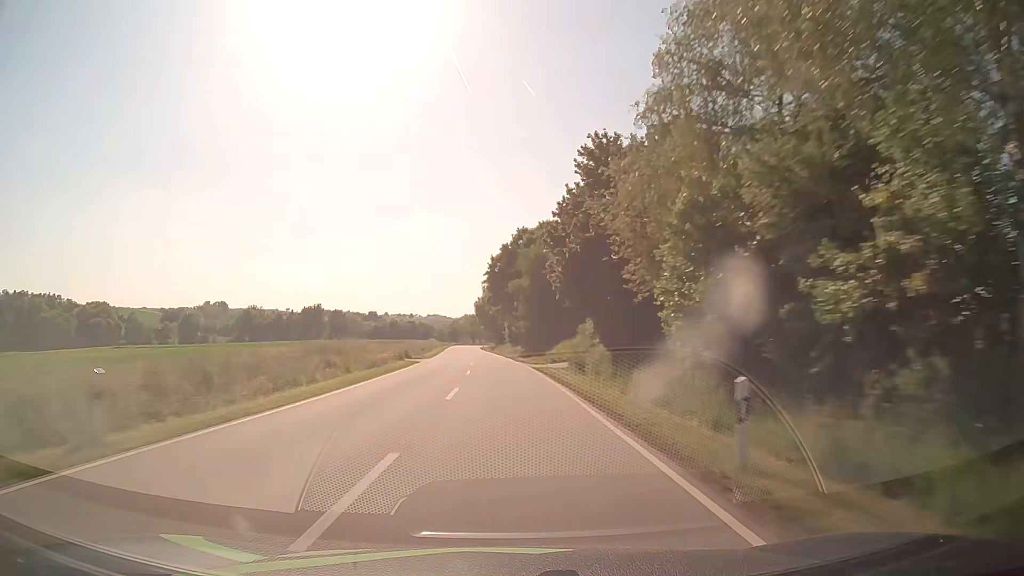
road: secondary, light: Day
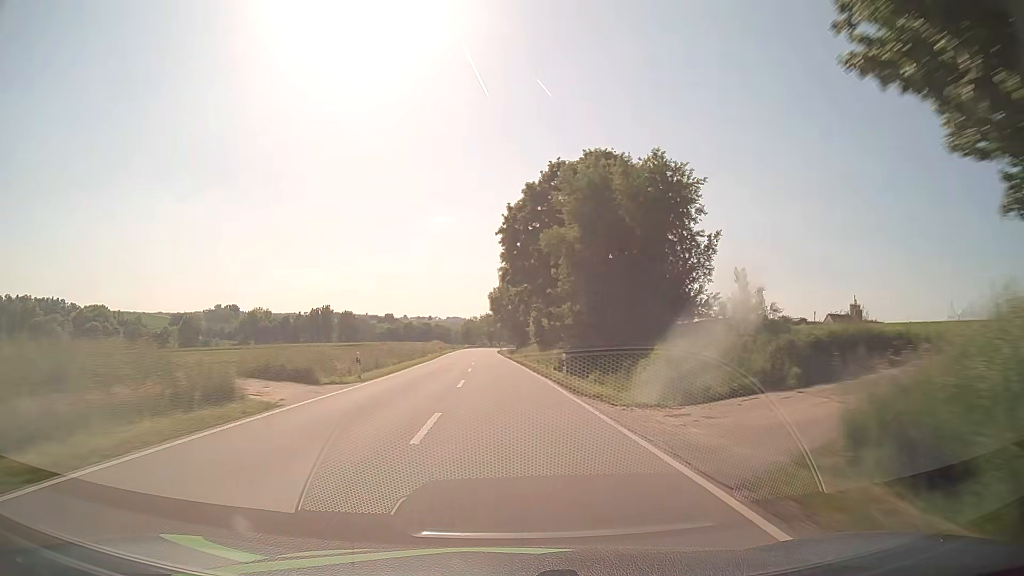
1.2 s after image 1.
(-0.6, +31.2) m; -2°
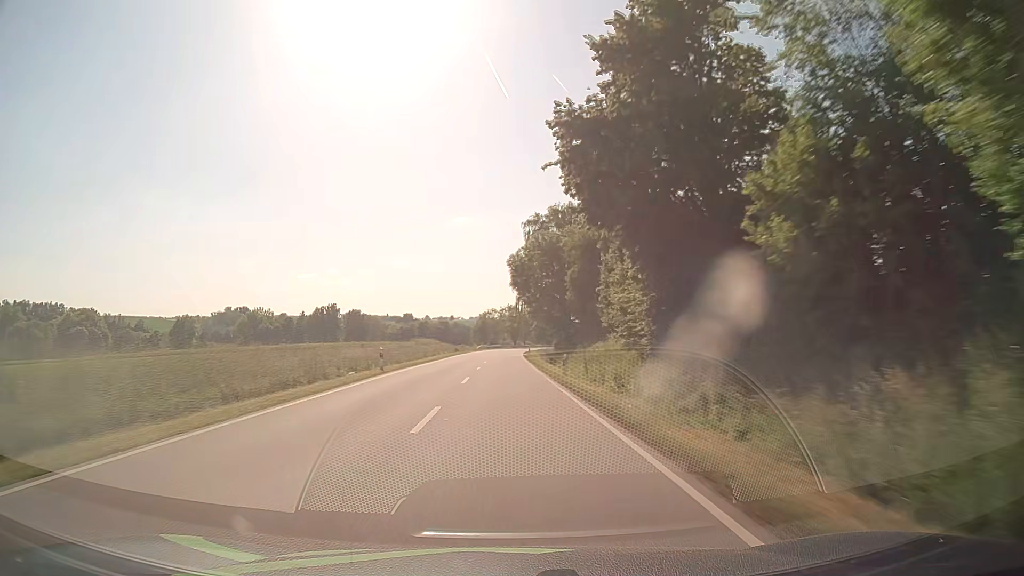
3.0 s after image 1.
(-1.0, +47.0) m; -2°
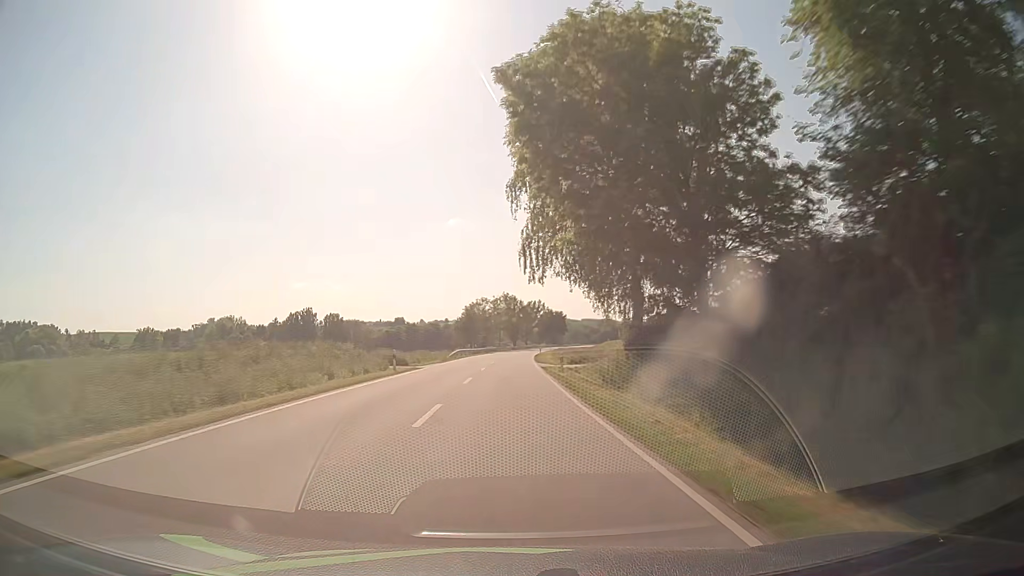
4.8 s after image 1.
(-0.2, +47.3) m; 0°
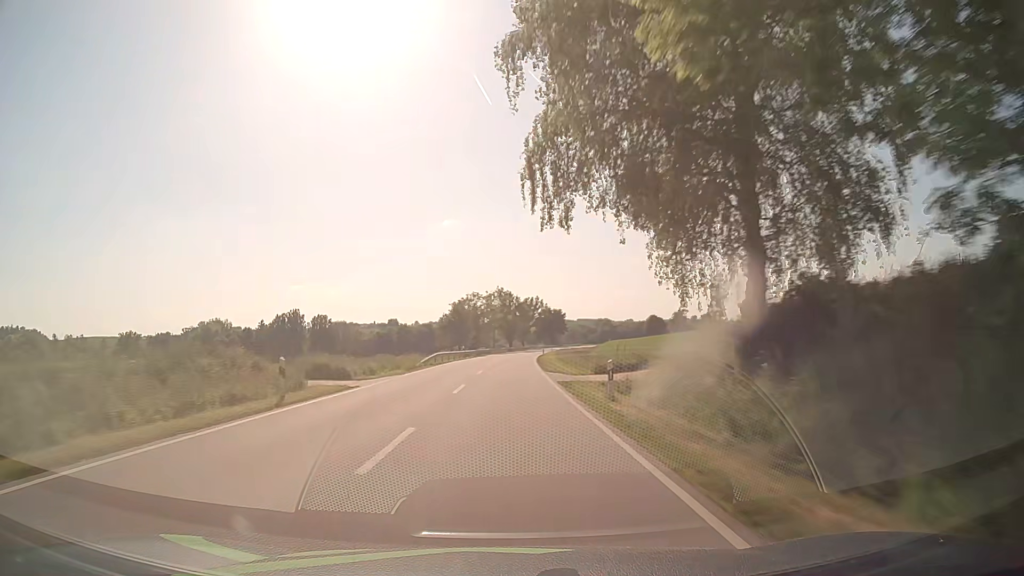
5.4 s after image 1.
(+0.1, +15.8) m; 0°
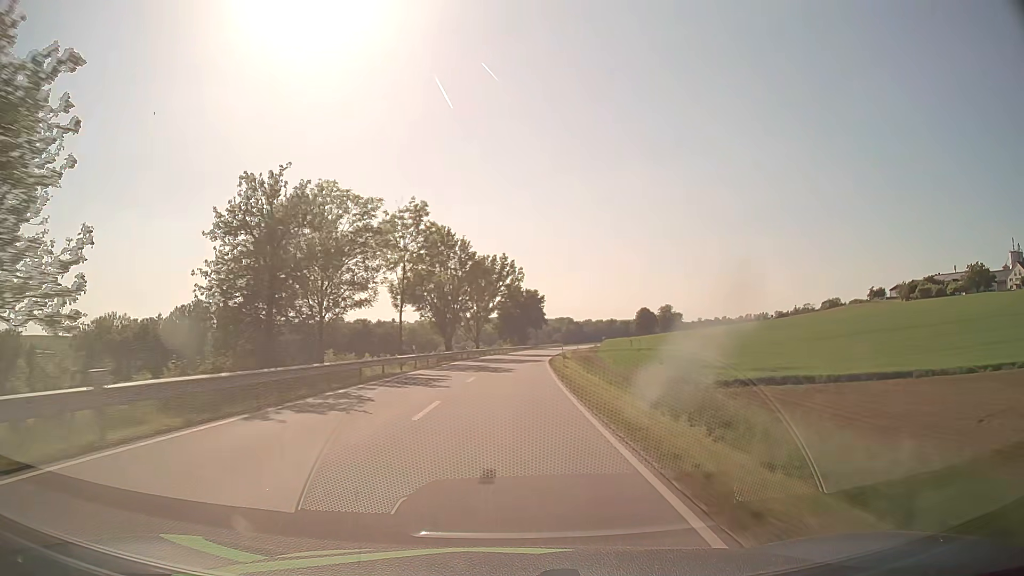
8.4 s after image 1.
(+2.2, +78.9) m; +4°
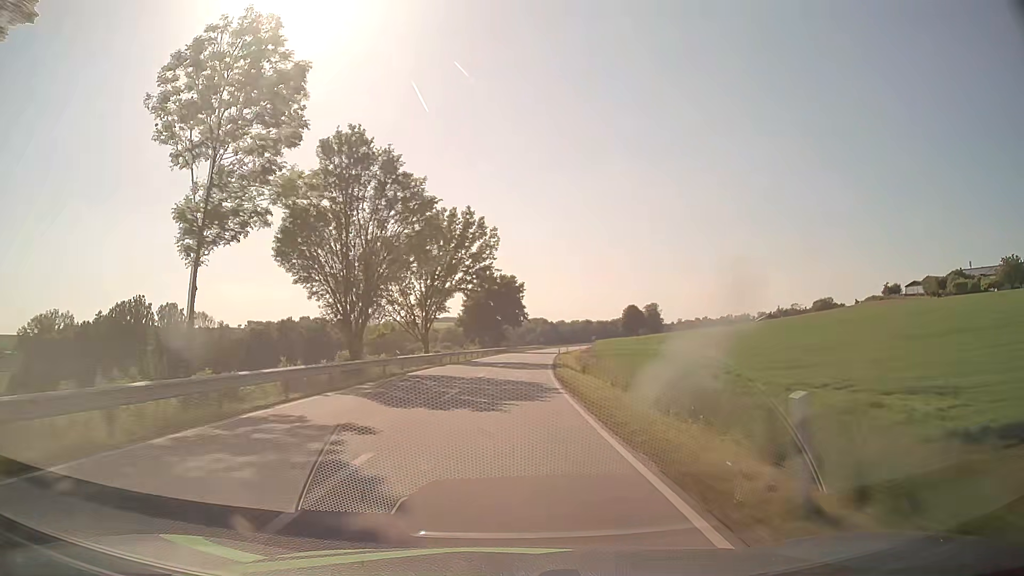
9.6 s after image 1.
(+0.6, +31.6) m; +2°
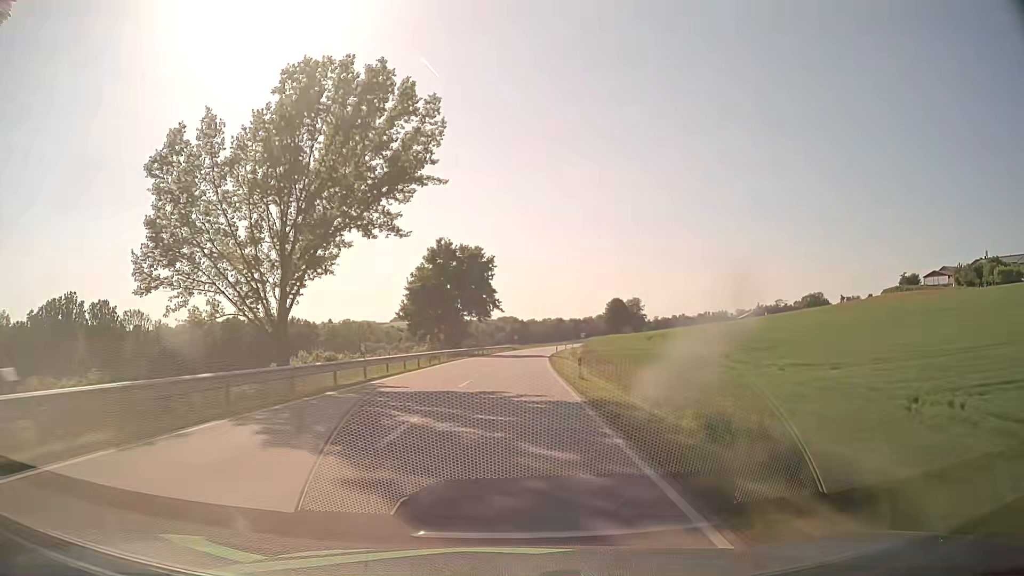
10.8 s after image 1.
(+0.8, +31.6) m; +3°
(0, +10) (0, +20) (+1, +30) (+1, +40) (+2, +50) (+2, +60) (+3, +70) (+4, +80) (+5, +90) (+6, +100) m
